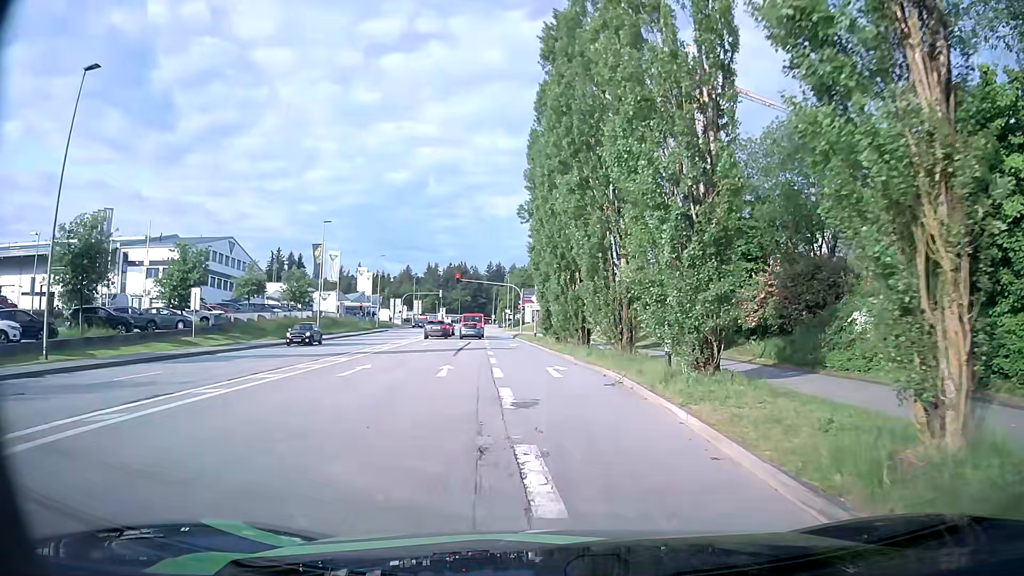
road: tertiary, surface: asphalt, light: Day
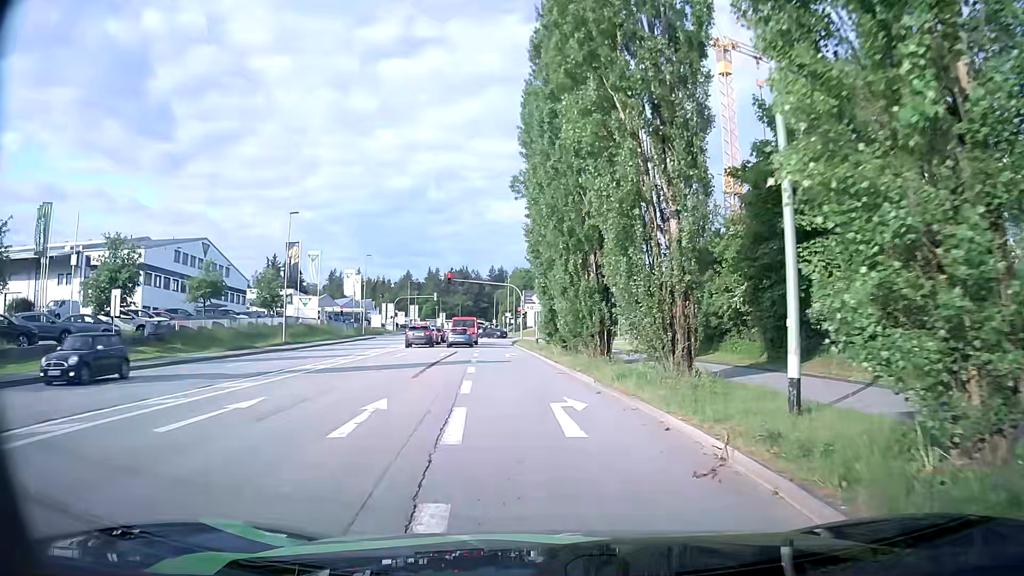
(-0.1, +9.0) m; 0°
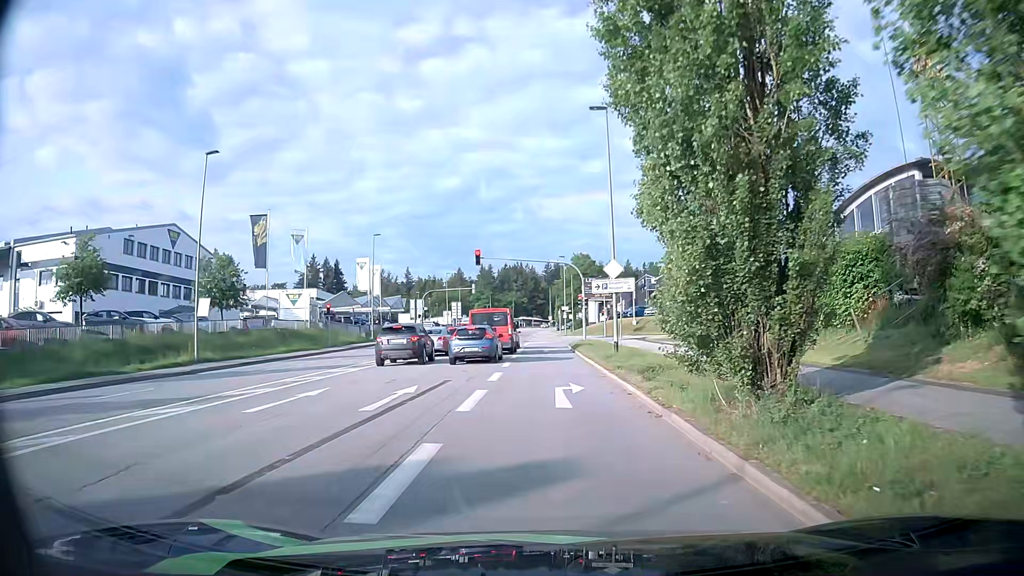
(-1.3, +21.6) m; -6°
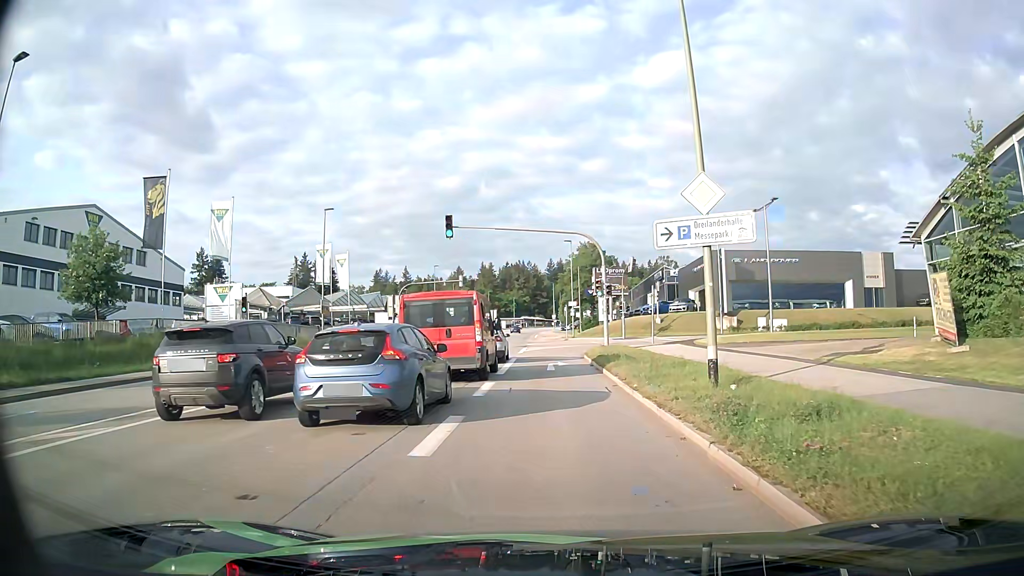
(-0.1, +15.5) m; 0°
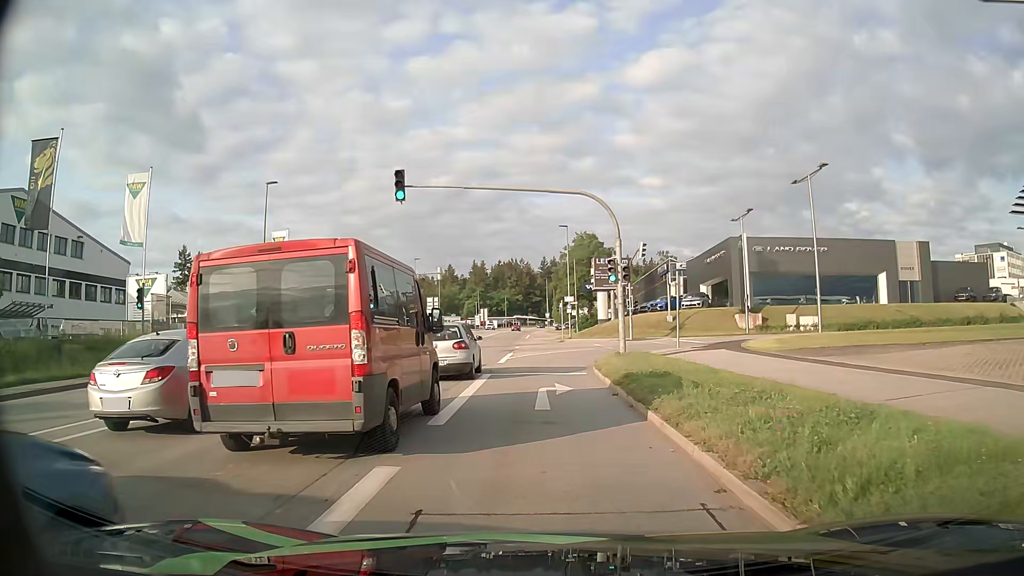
(+0.1, +9.9) m; 0°
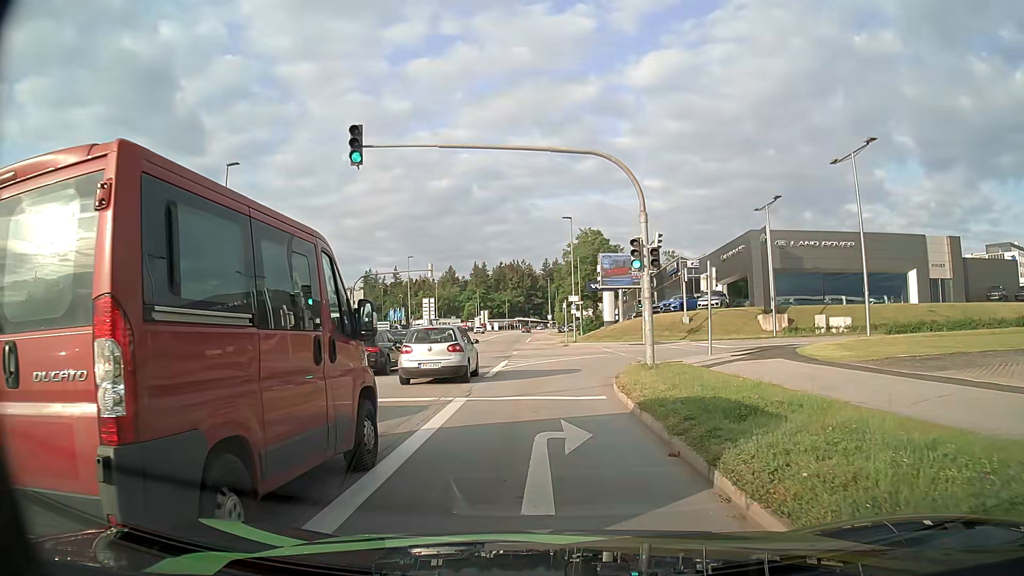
(0.0, +5.9) m; 0°
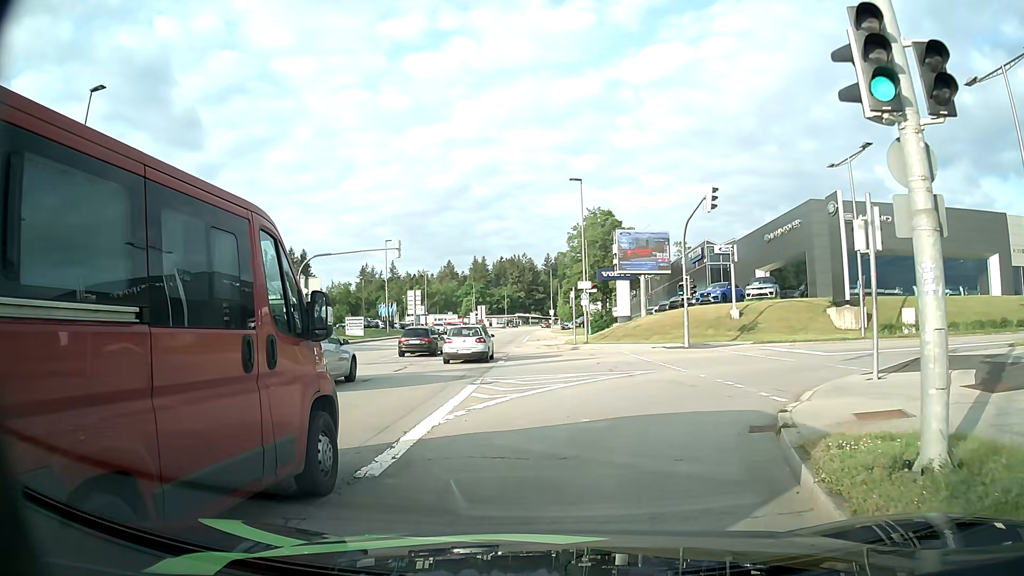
(0.0, +13.1) m; 0°
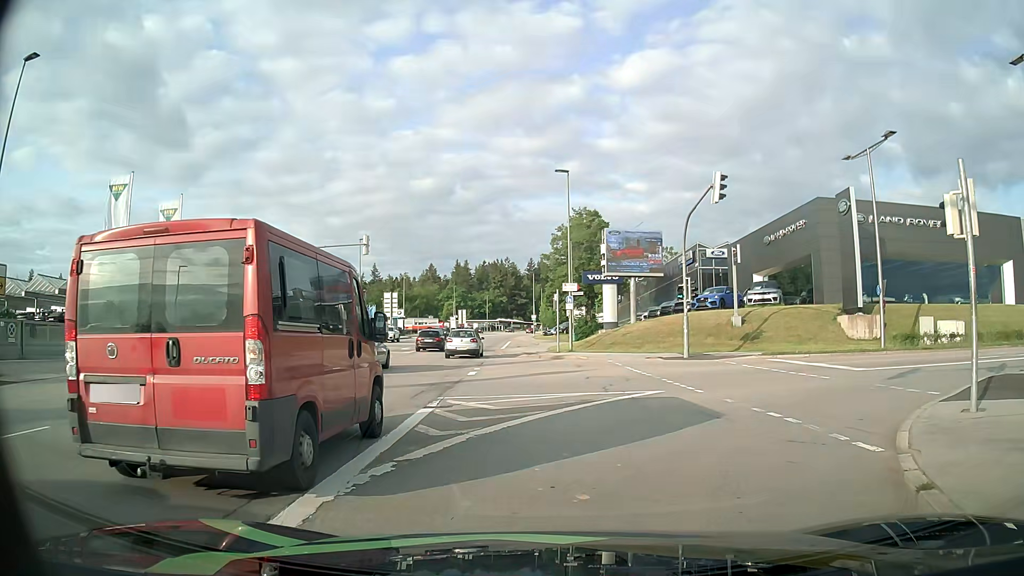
(0.0, +3.9) m; 0°
